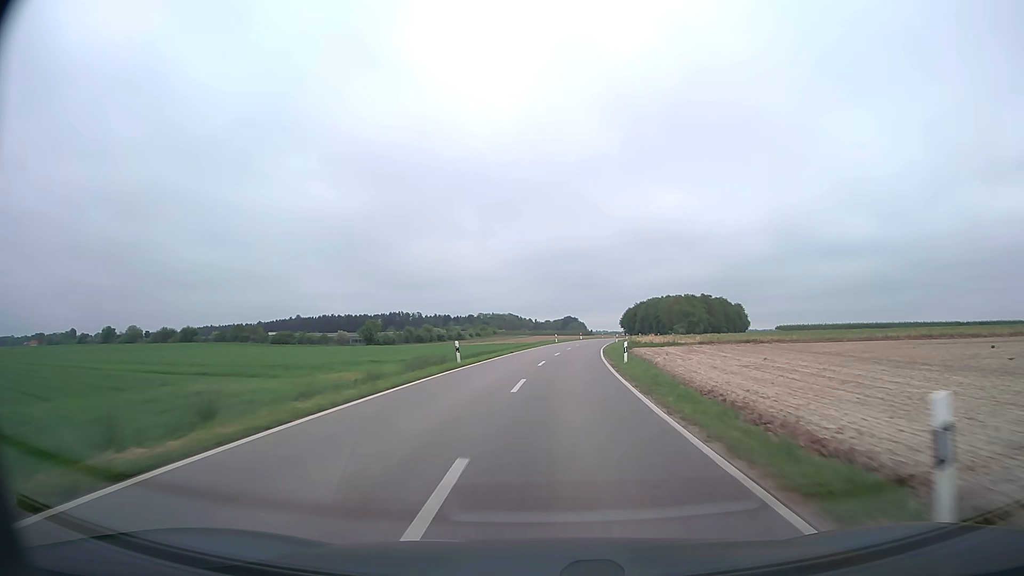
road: unclassified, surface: asphalt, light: Day
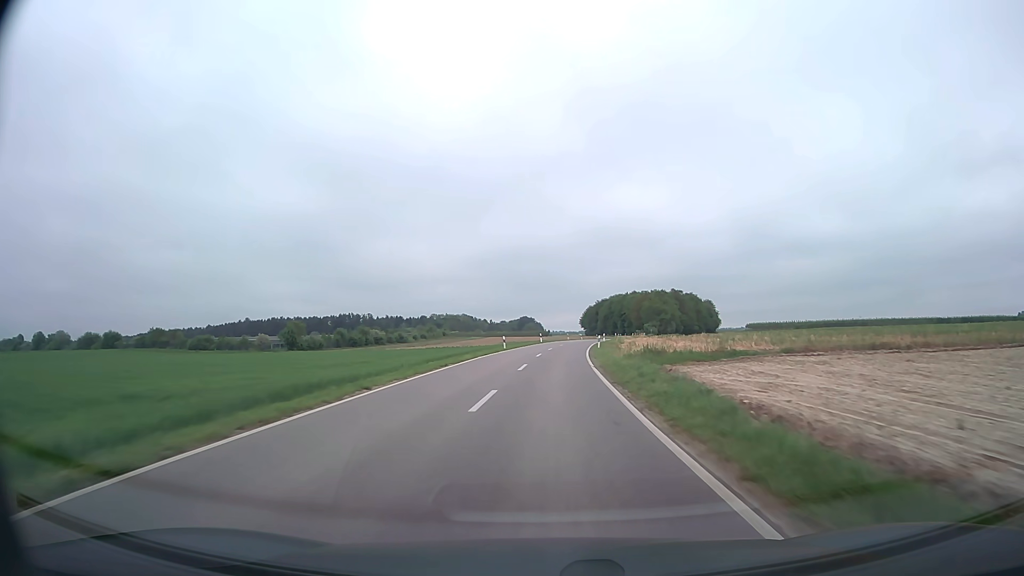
(+1.2, +27.9) m; +4°
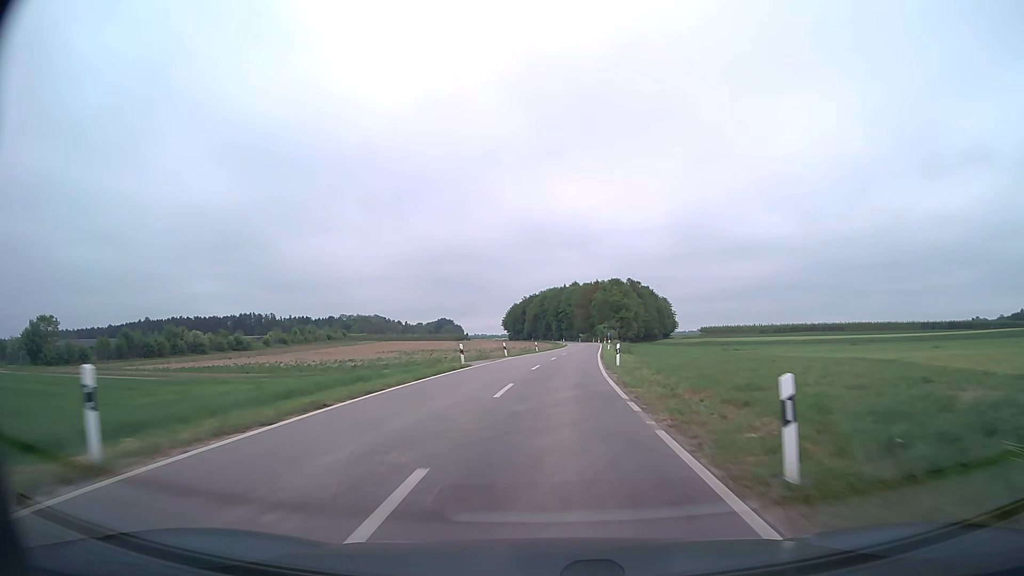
(+3.7, +69.0) m; +6°
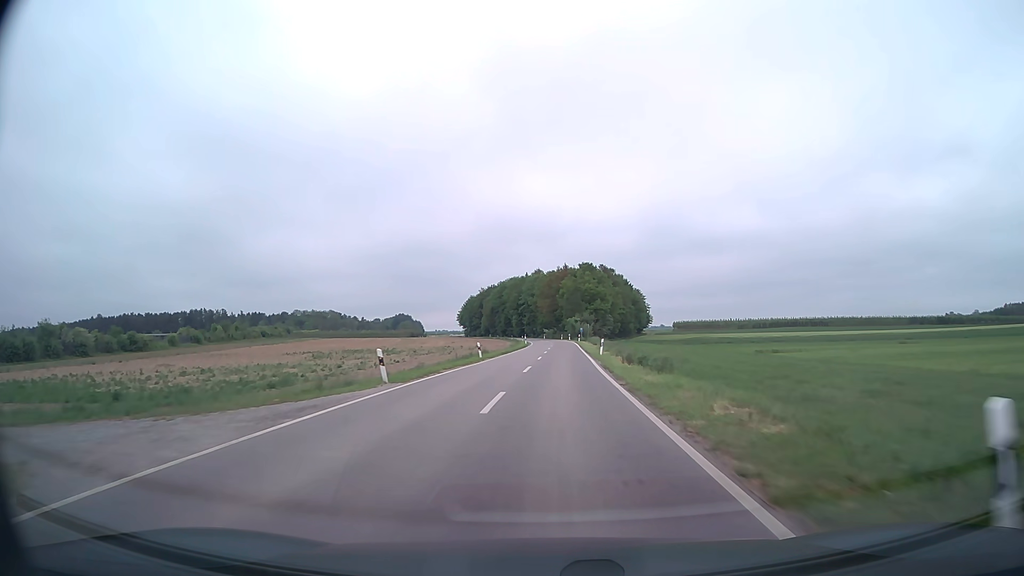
(+0.8, +27.5) m; +3°
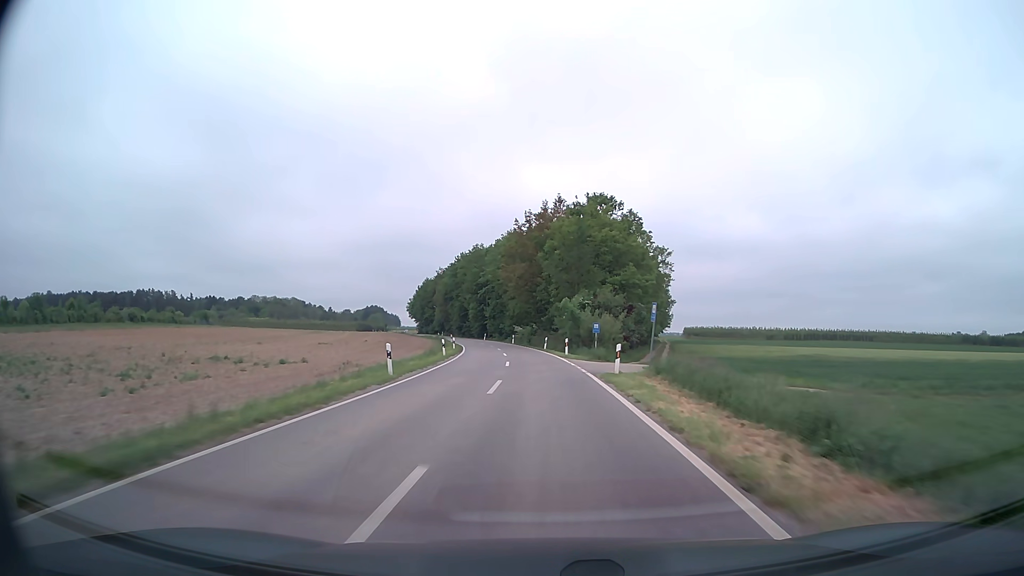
(+2.1, +68.9) m; +2°
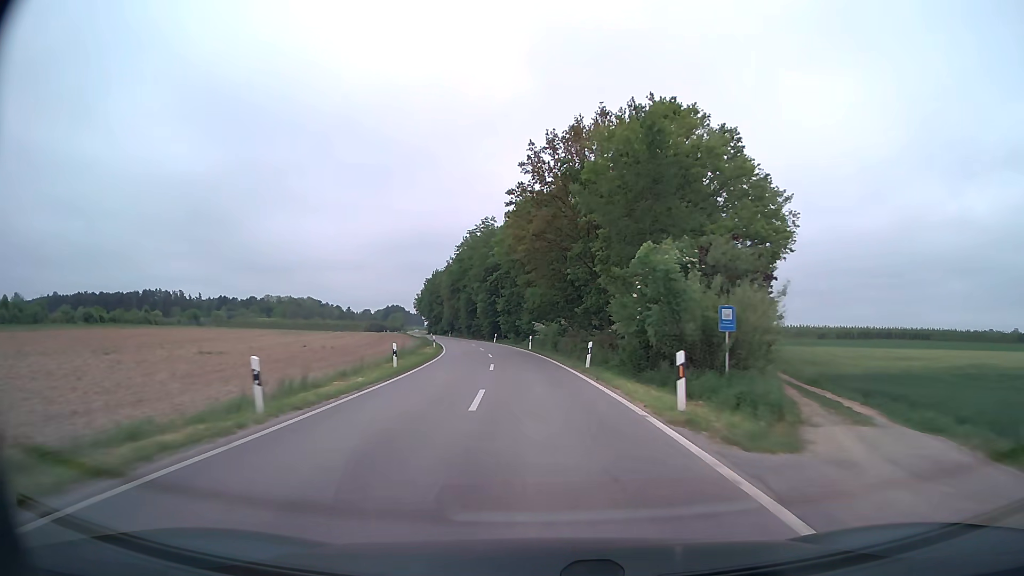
(-0.5, +27.5) m; -2°
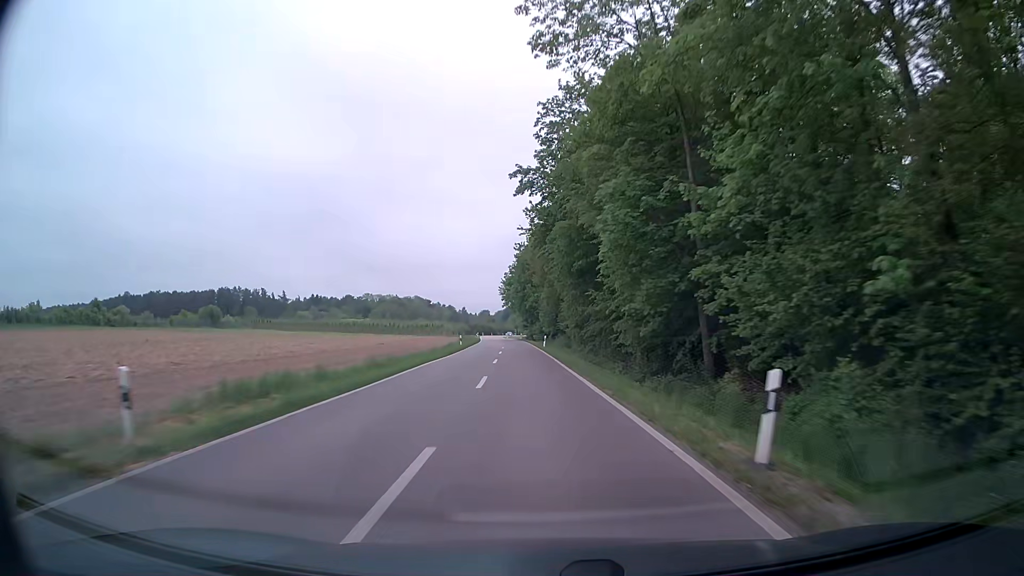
(-6.2, +67.9) m; -11°
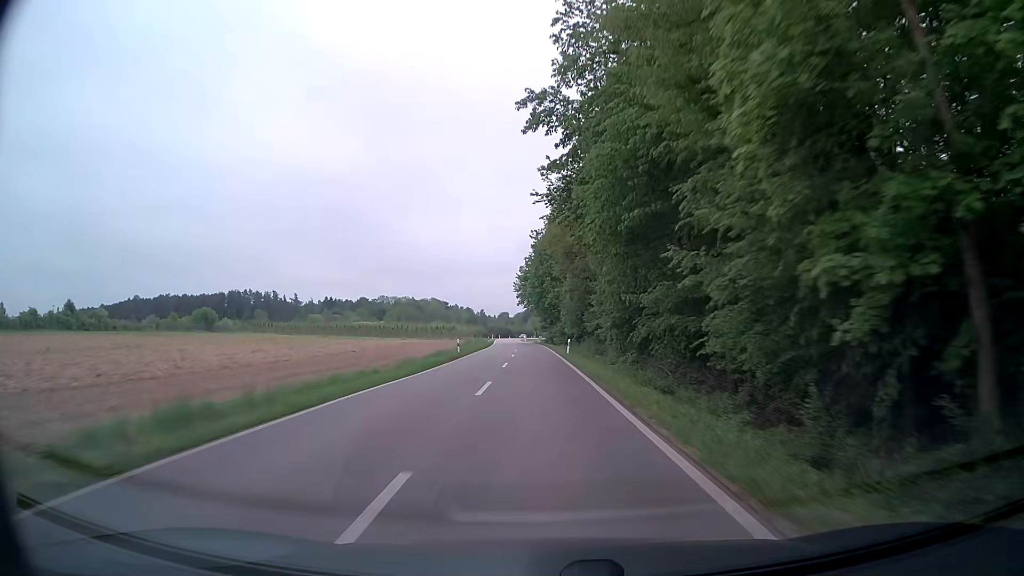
(-0.2, +13.5) m; -2°
(0, +10) (0, +20) (-1, +30) (-1, +40) (-1, +50) (-2, +60) (-2, +70) (-3, +80) (-3, +90) (-4, +100) m
